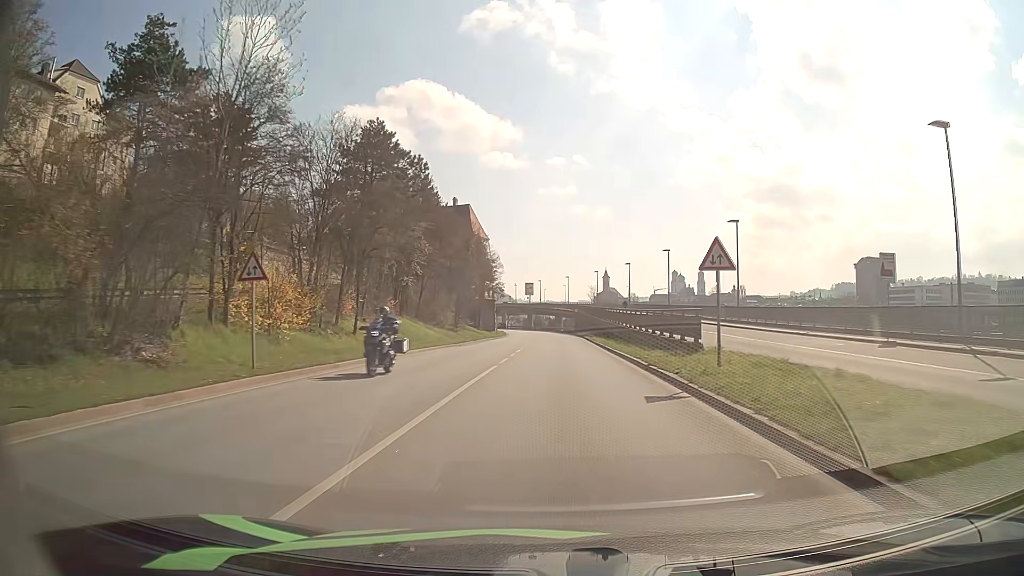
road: primary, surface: asphalt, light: Day
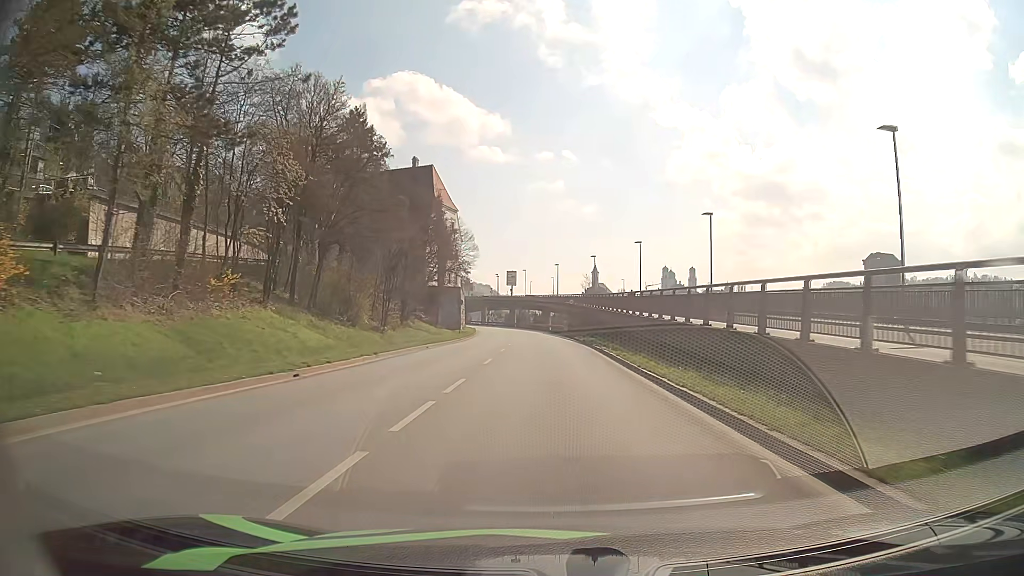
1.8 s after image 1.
(+0.2, +27.1) m; +1°
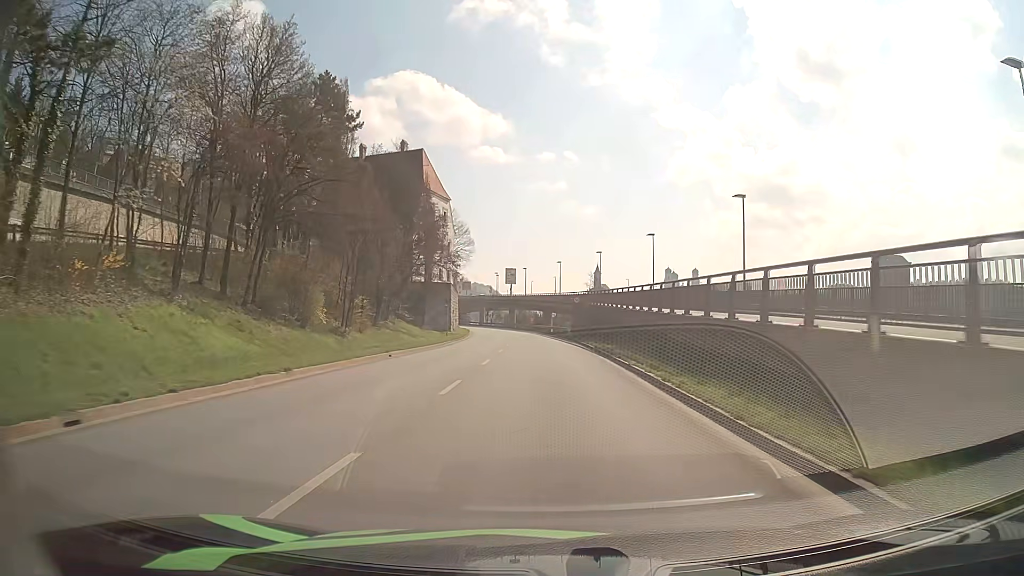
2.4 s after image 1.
(0.0, +9.1) m; 0°
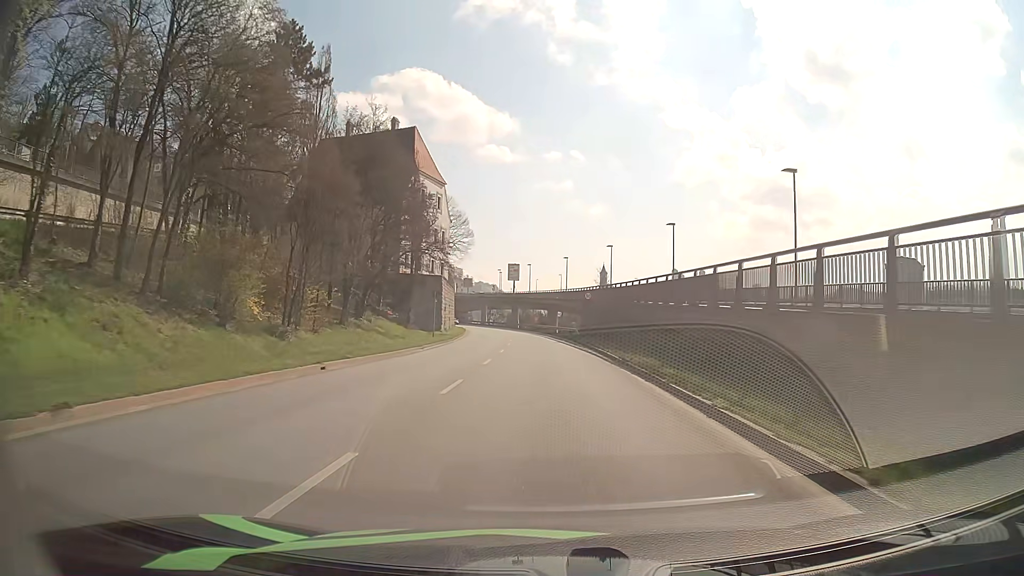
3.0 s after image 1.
(0.0, +9.1) m; 0°
(0, +10) (0, +20) (0, +30) (-1, +40) (-1, +50) (-2, +60) (-3, +70) (-4, +80) (-5, +90) (-6, +100) m
